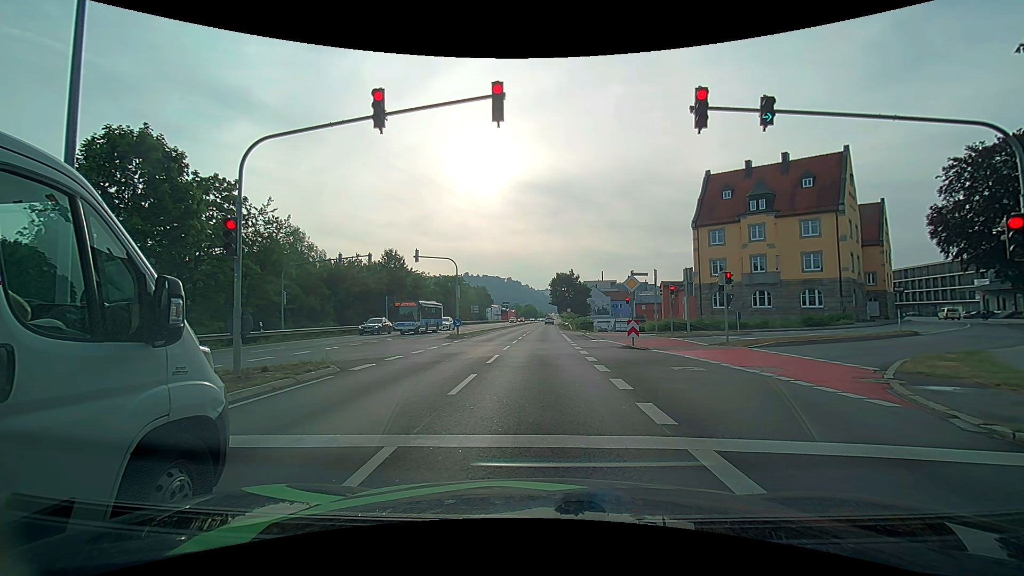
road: primary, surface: asphalt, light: Day
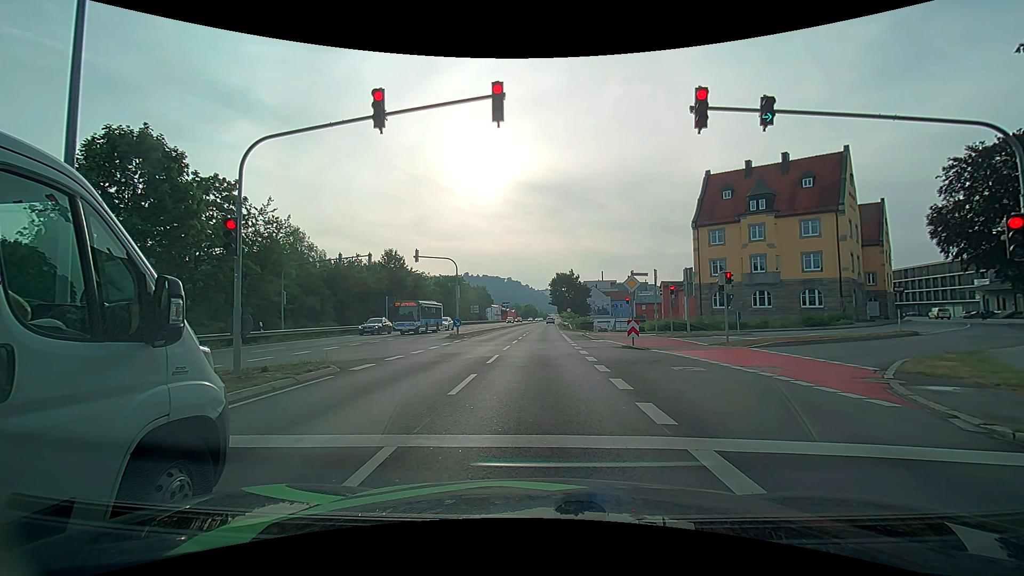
(0.0, 0.0) m; 0°
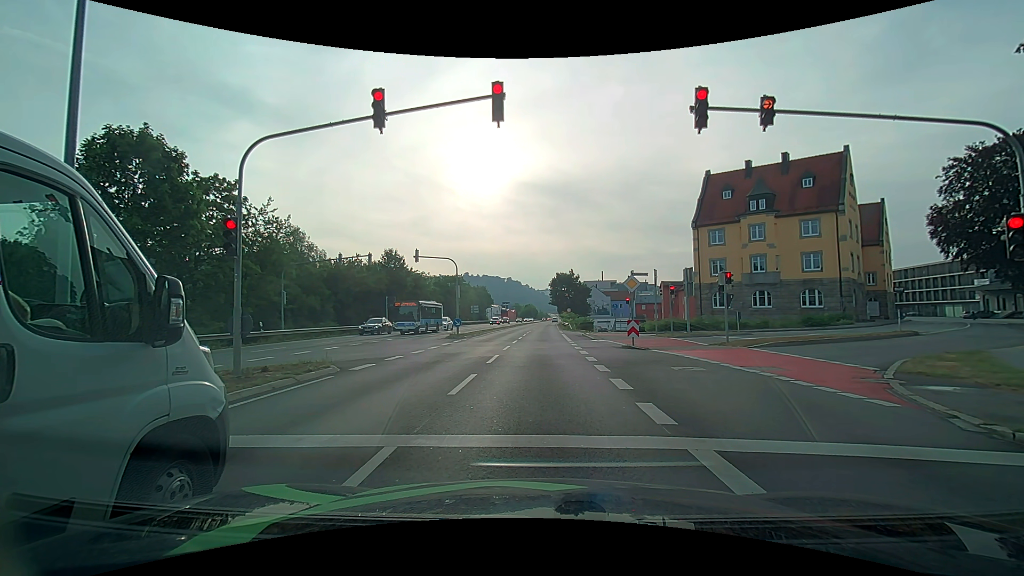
(0.0, 0.0) m; 0°
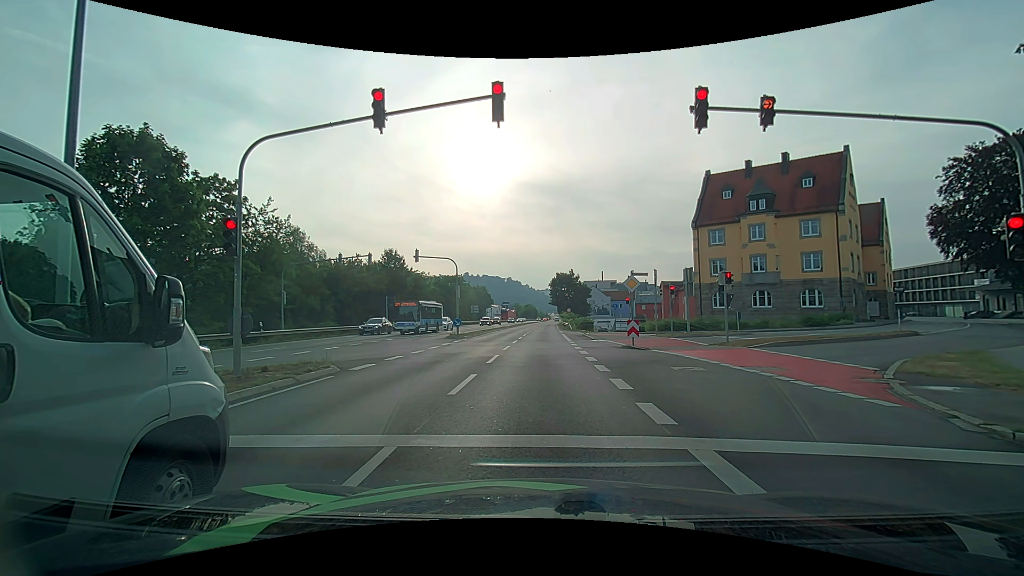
(0.0, 0.0) m; 0°
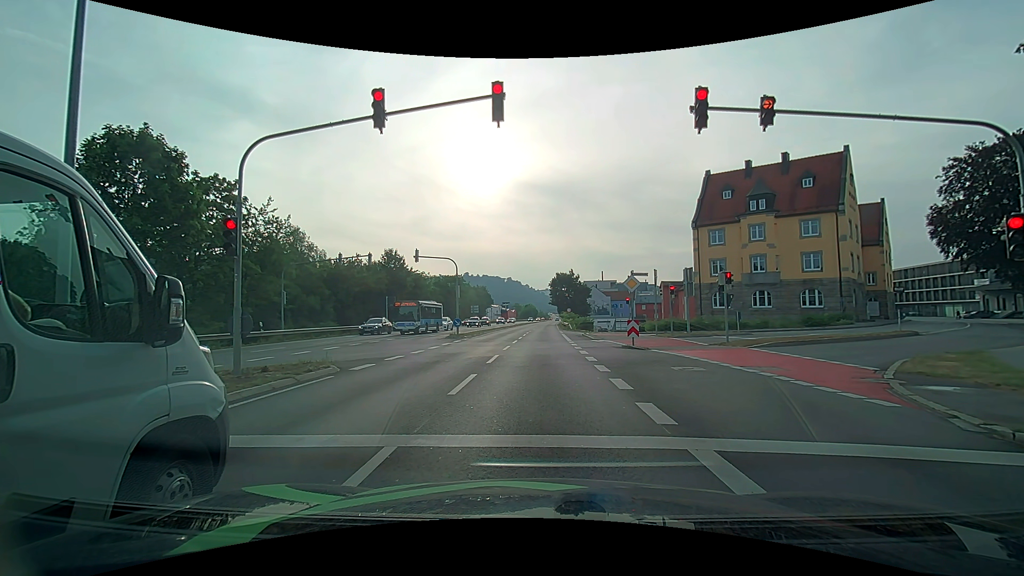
(0.0, 0.0) m; 0°
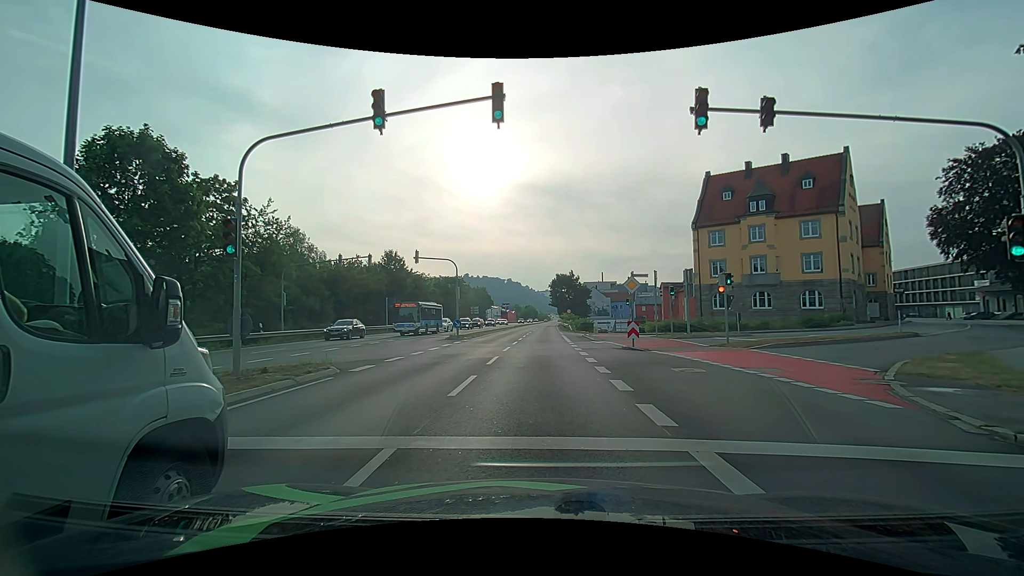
(0.0, 0.0) m; 0°
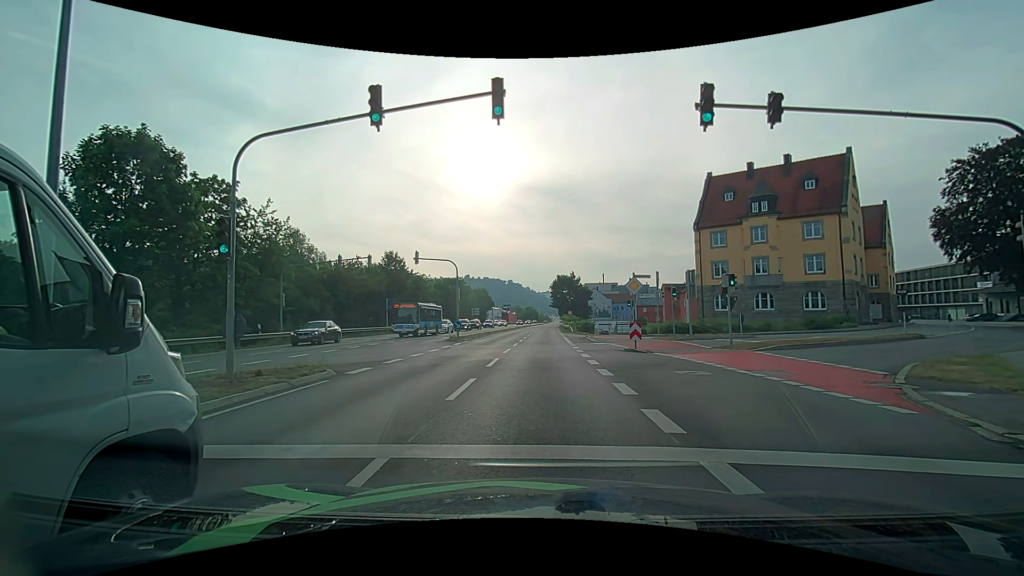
(0.0, +0.3) m; 0°
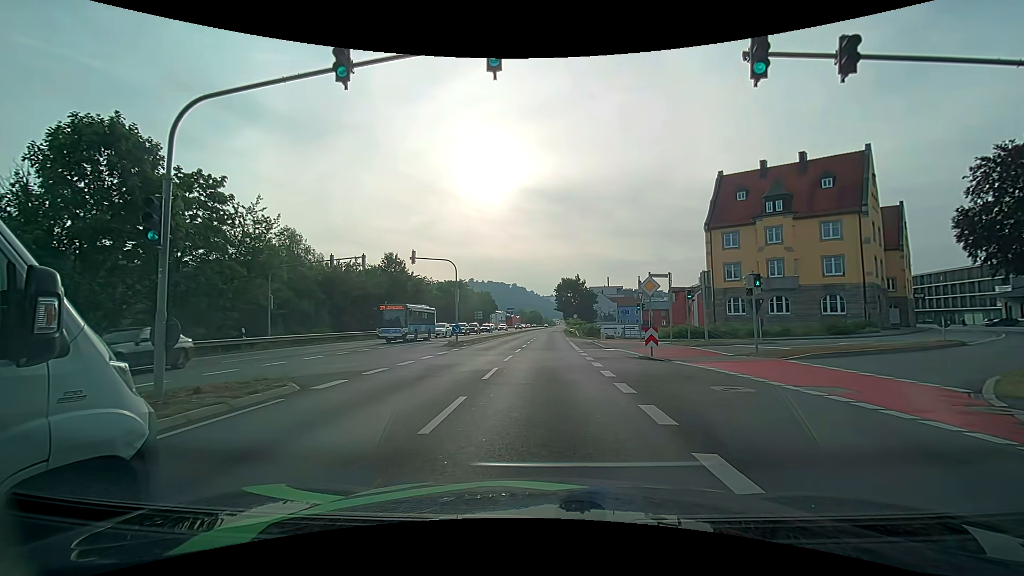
(0.0, +2.5) m; -1°
(0, +10) (0, +20) (0, +30) (0, +40) (0, +50) (+1, +60) (+1, +70) (+1, +80) (+2, +90) (+2, +100) m
